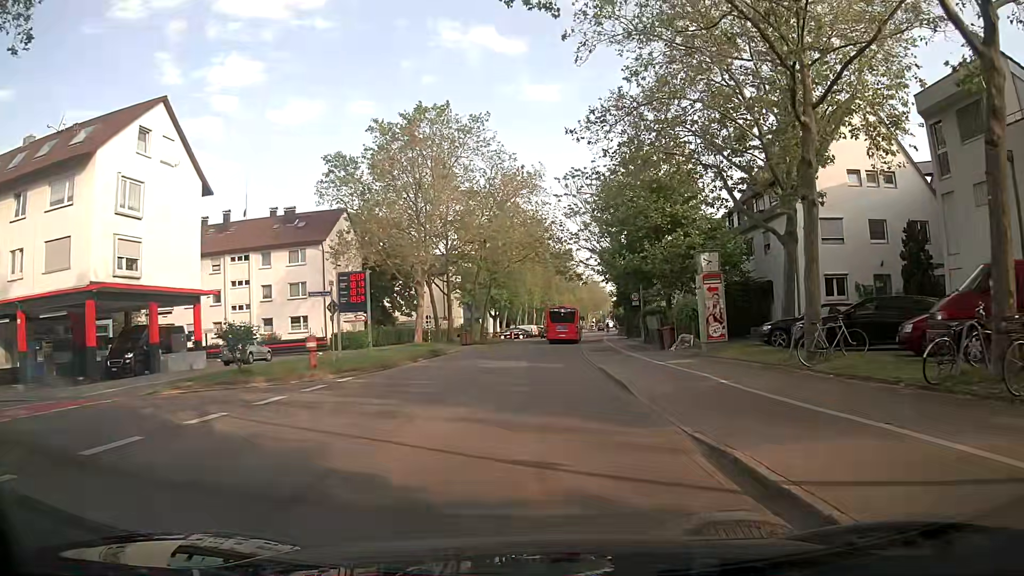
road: secondary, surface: asphalt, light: Day
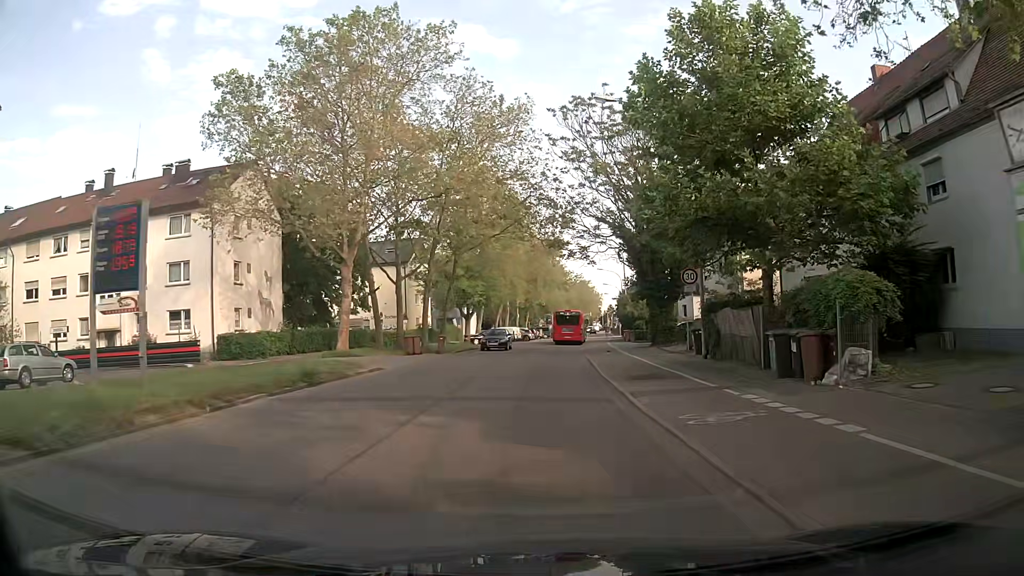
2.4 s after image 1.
(+0.2, +18.0) m; +1°
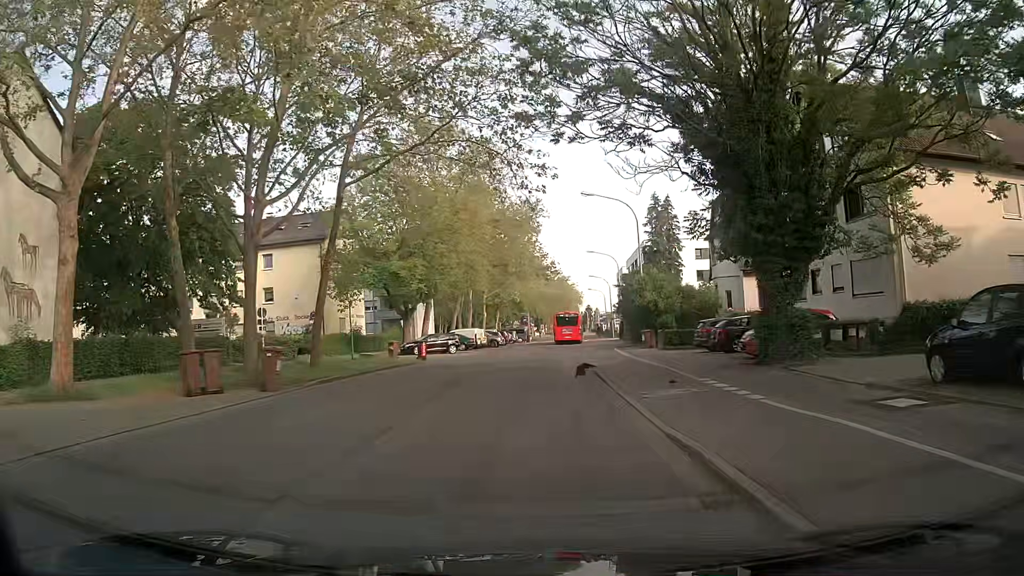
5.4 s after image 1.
(+0.4, +22.3) m; +2°
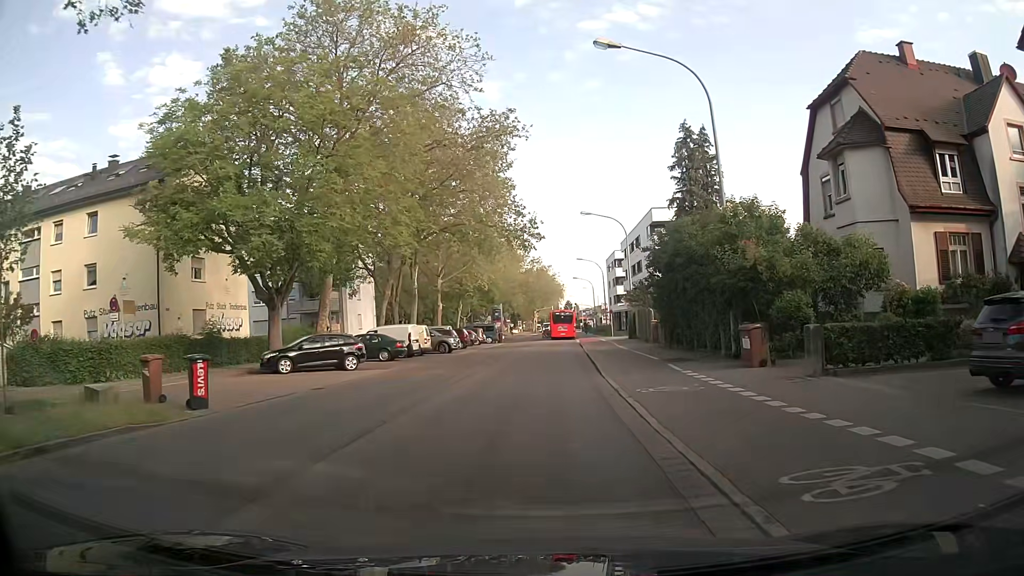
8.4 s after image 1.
(+0.5, +22.3) m; +2°
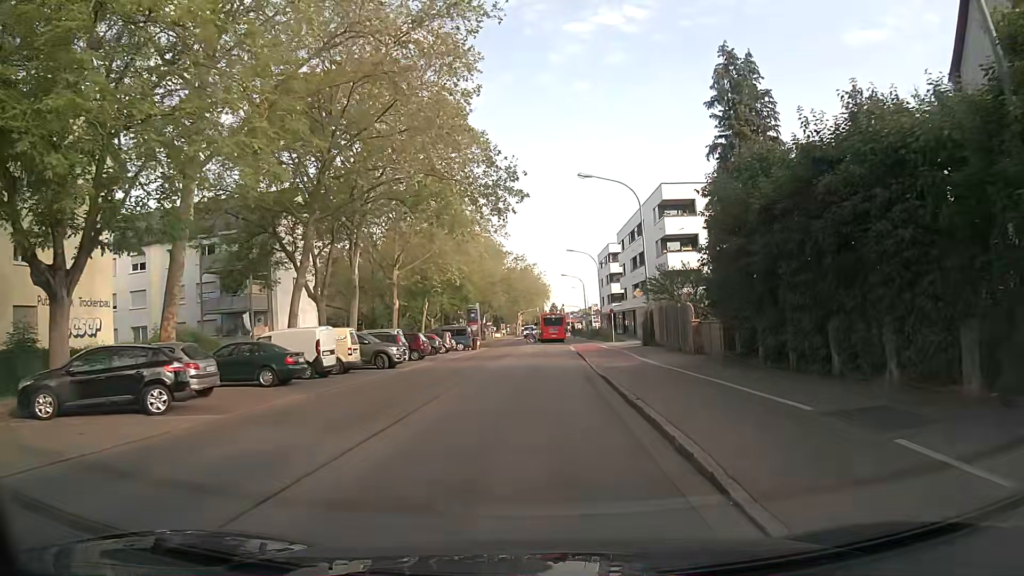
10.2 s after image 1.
(+0.1, +13.5) m; +1°
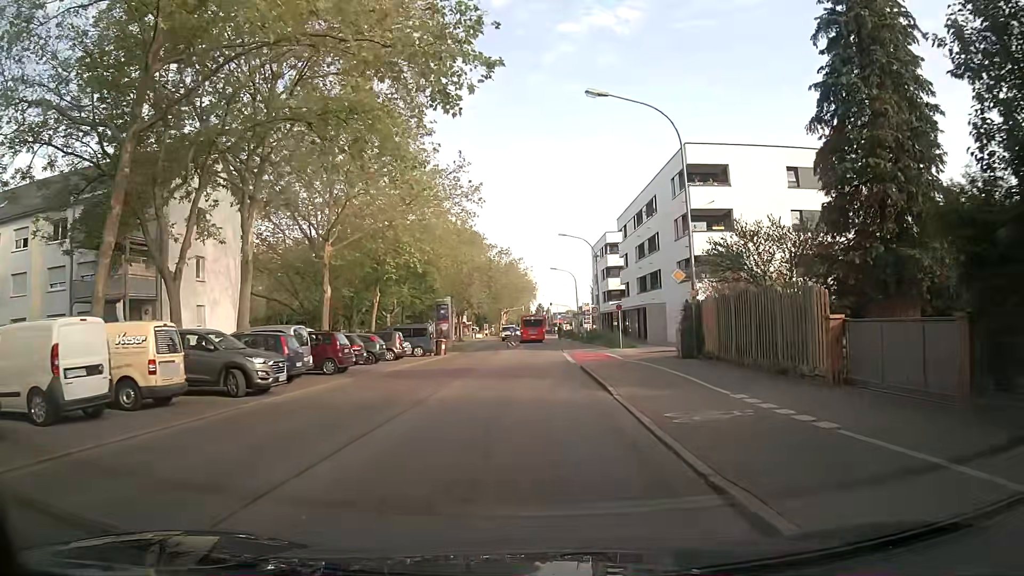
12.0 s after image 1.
(+0.3, +13.5) m; +3°
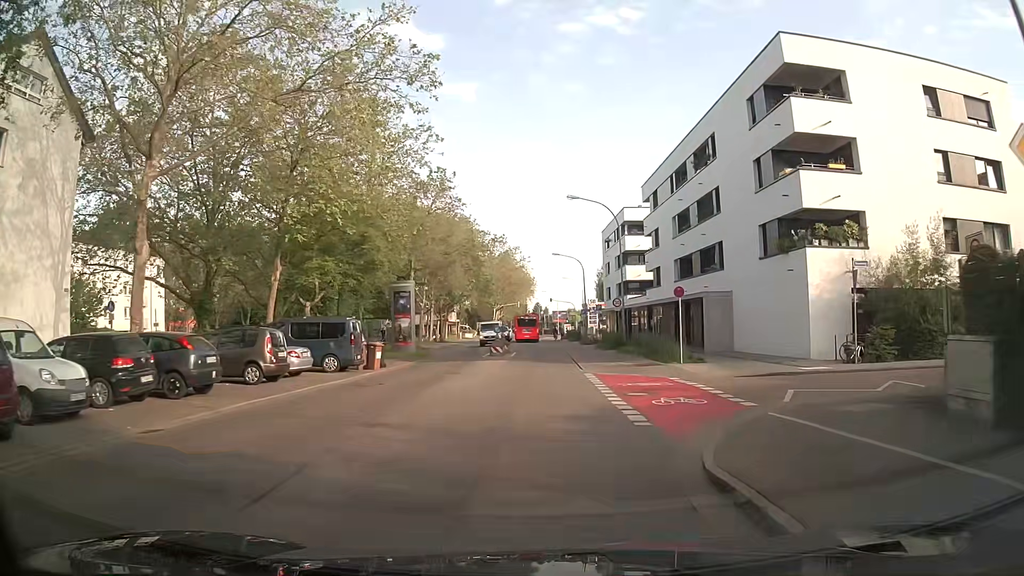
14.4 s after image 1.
(-0.3, +18.0) m; 0°
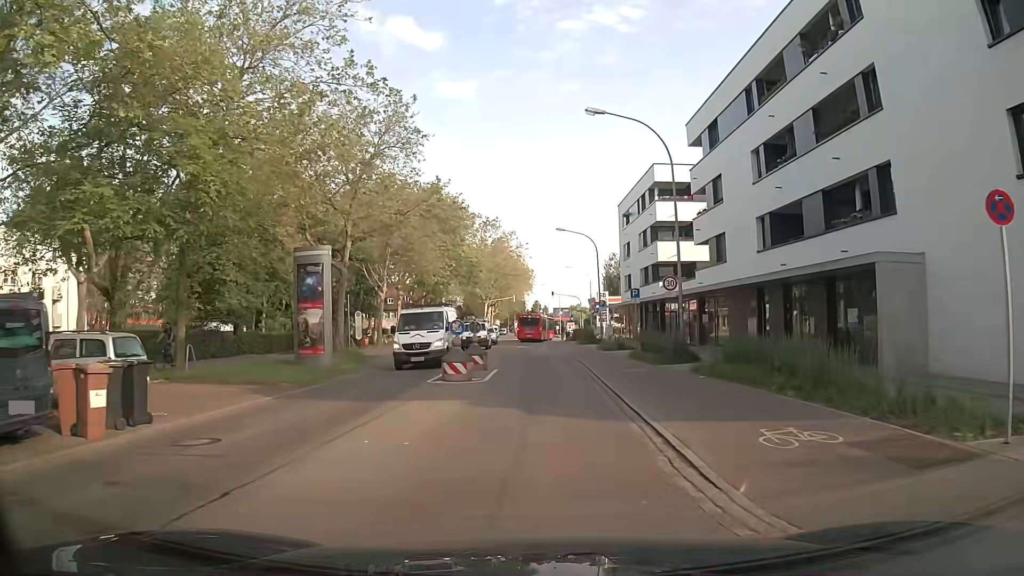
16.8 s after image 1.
(-0.1, +18.0) m; -1°
(0, +10) (0, +20) (0, +30) (0, +40) (-1, +50) (0, +60) (0, +70) (0, +80) (0, +90) (0, +100) m
